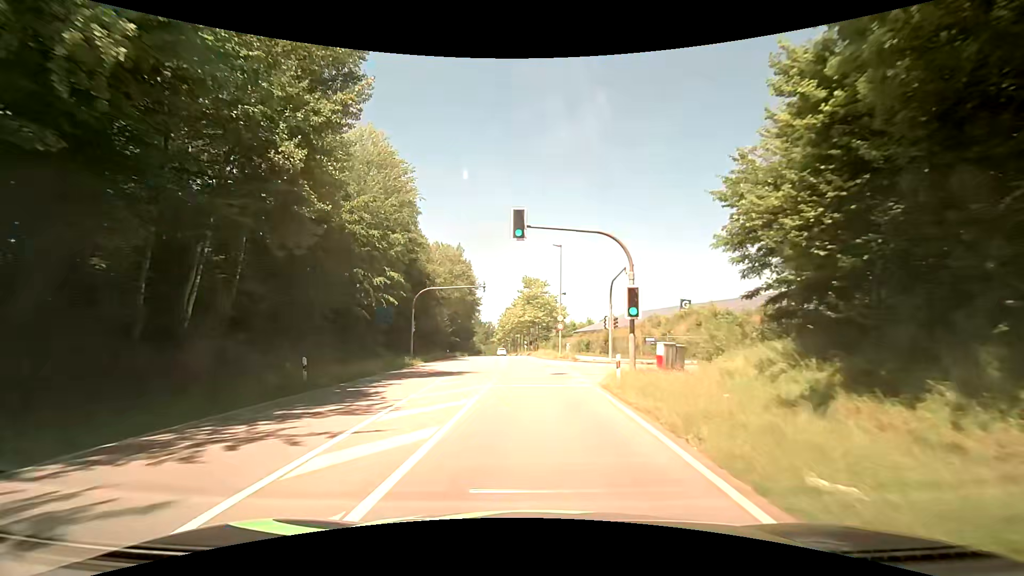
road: secondary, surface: asphalt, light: Day
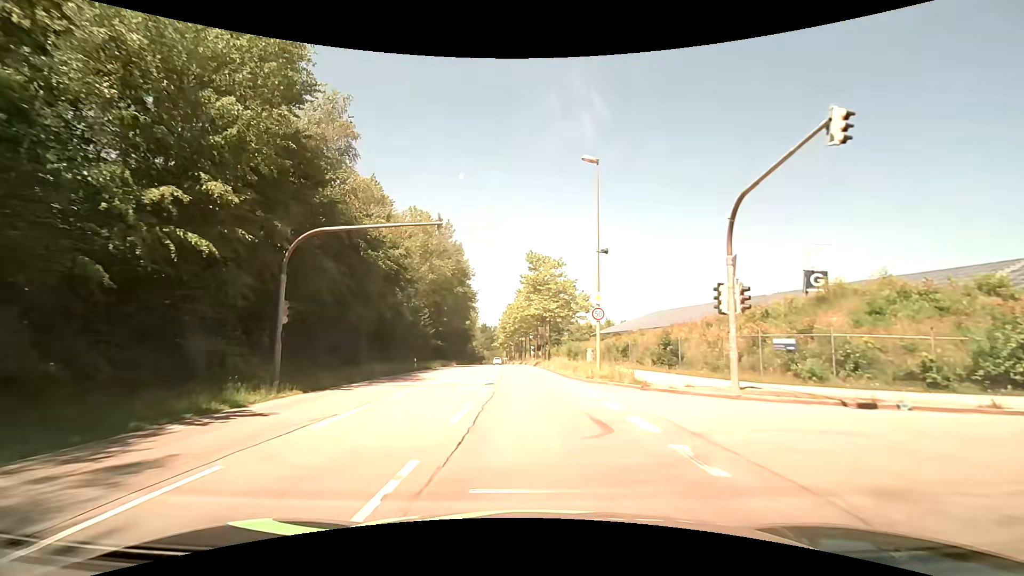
(-0.2, +21.8) m; -1°
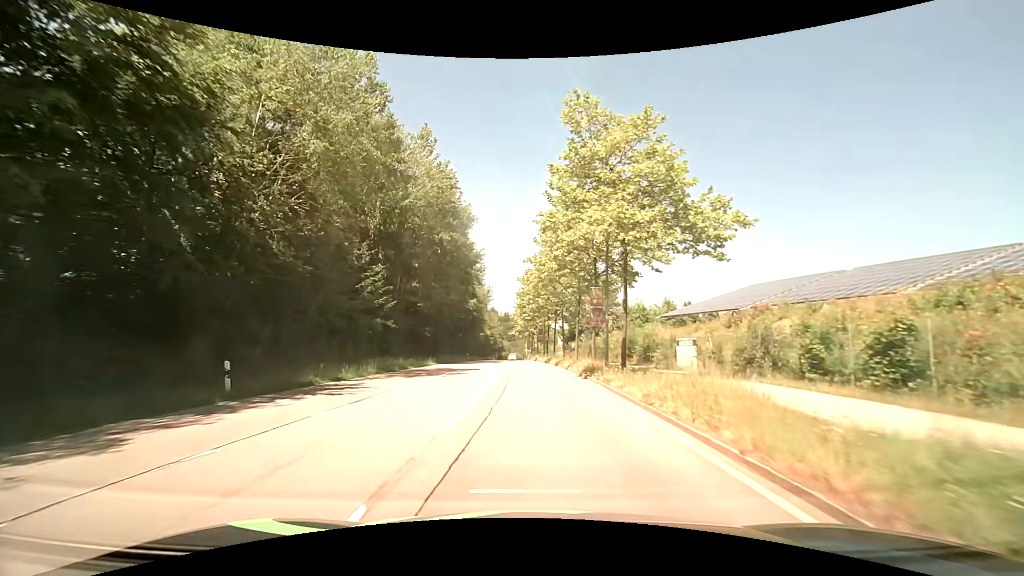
(-0.6, +30.1) m; -3°
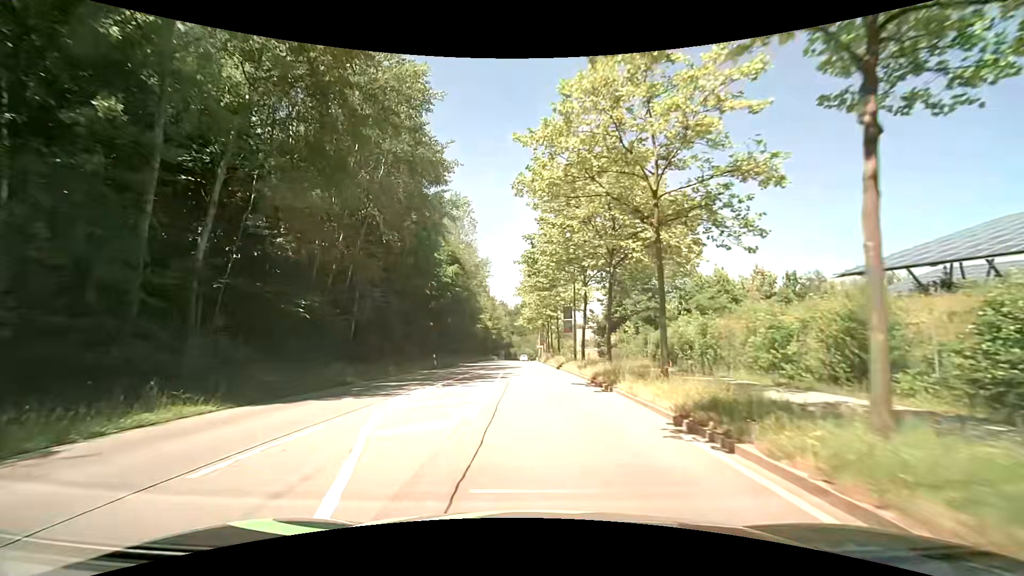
(-0.2, +29.3) m; -1°
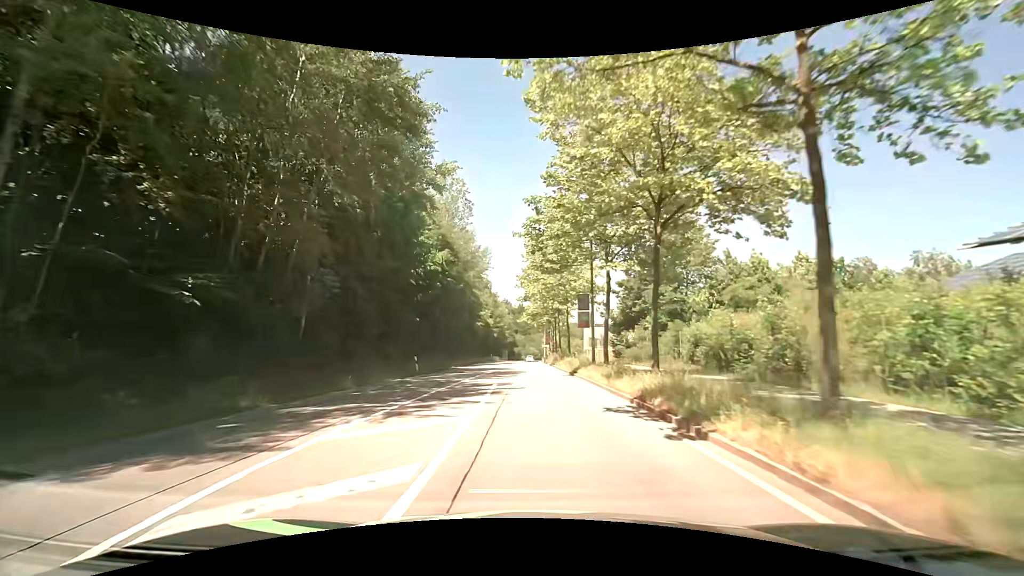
(0.0, +7.3) m; 0°
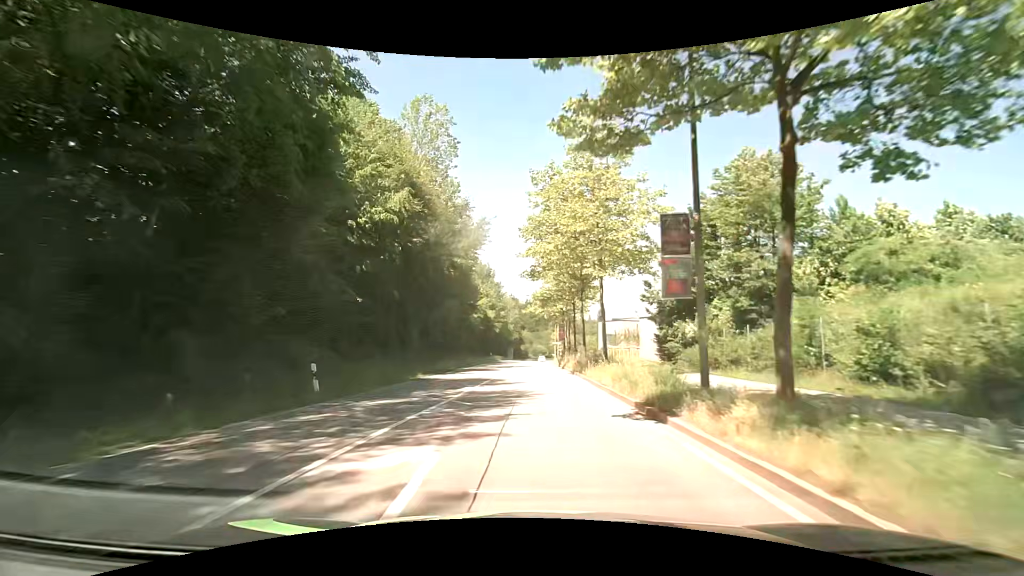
(-0.1, +14.9) m; 0°
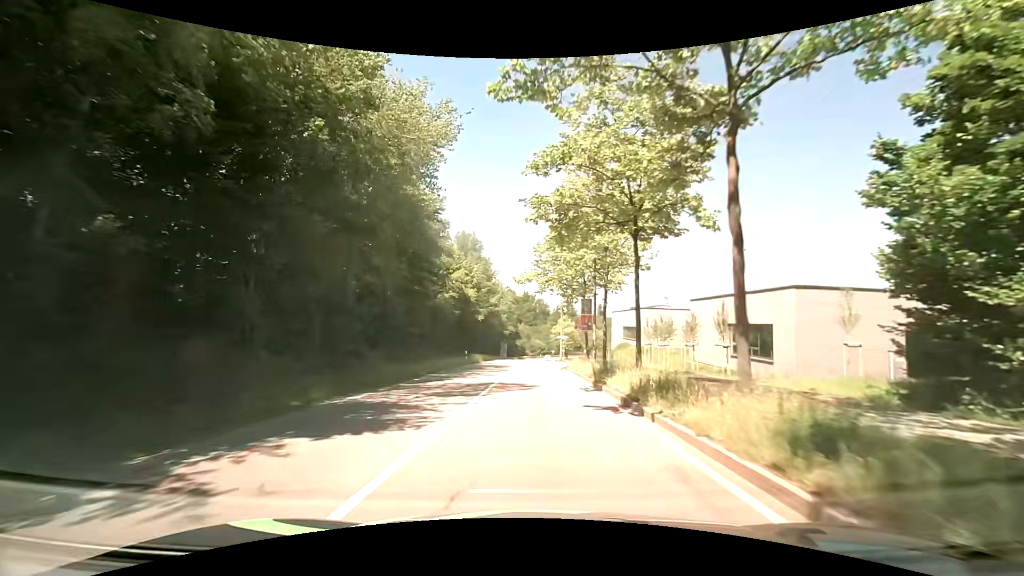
(-0.3, +23.4) m; -1°
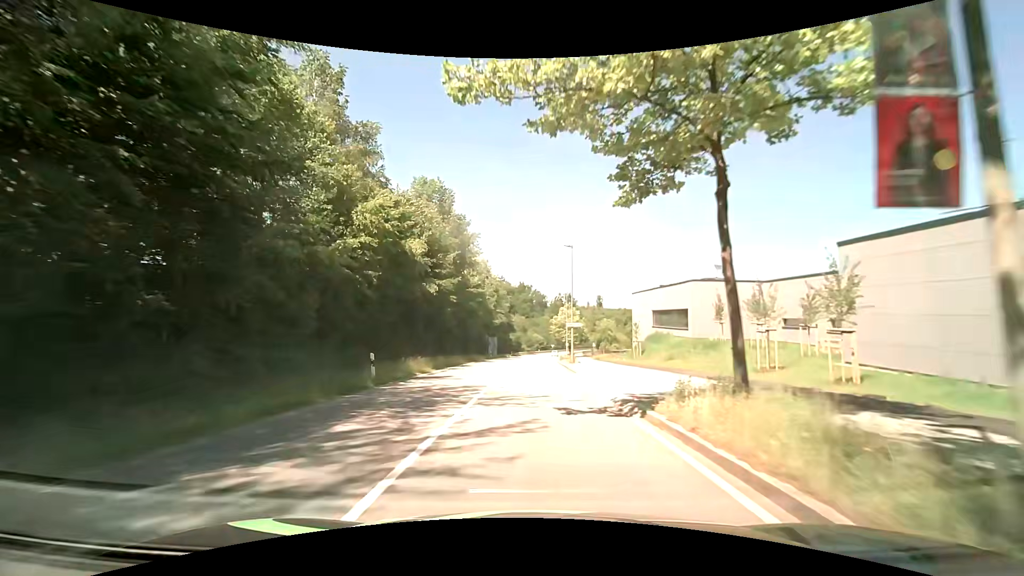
(+0.5, +23.7) m; +1°
(0, +10) (0, +20) (0, +30) (+1, +40) (+1, +50) (+2, +60) (+2, +70) (+3, +80) (+4, +90) (+4, +100) m
